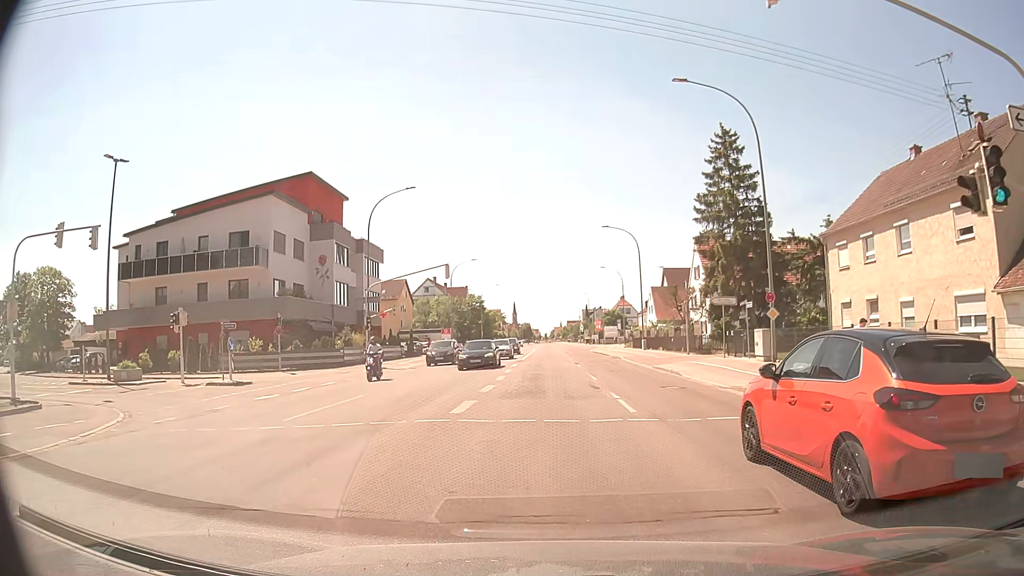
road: tertiary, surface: asphalt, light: Day
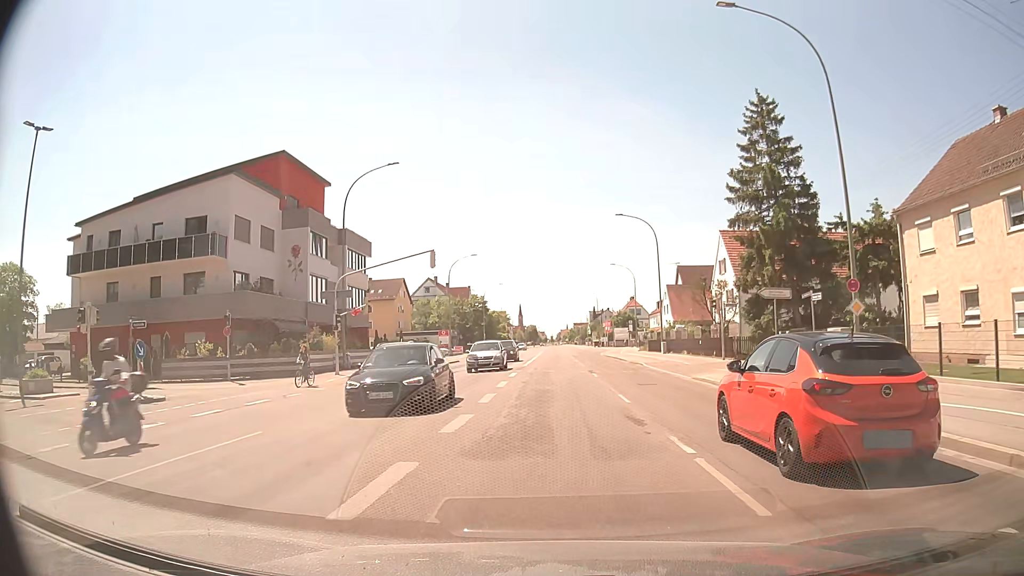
(0.0, +7.6) m; 0°
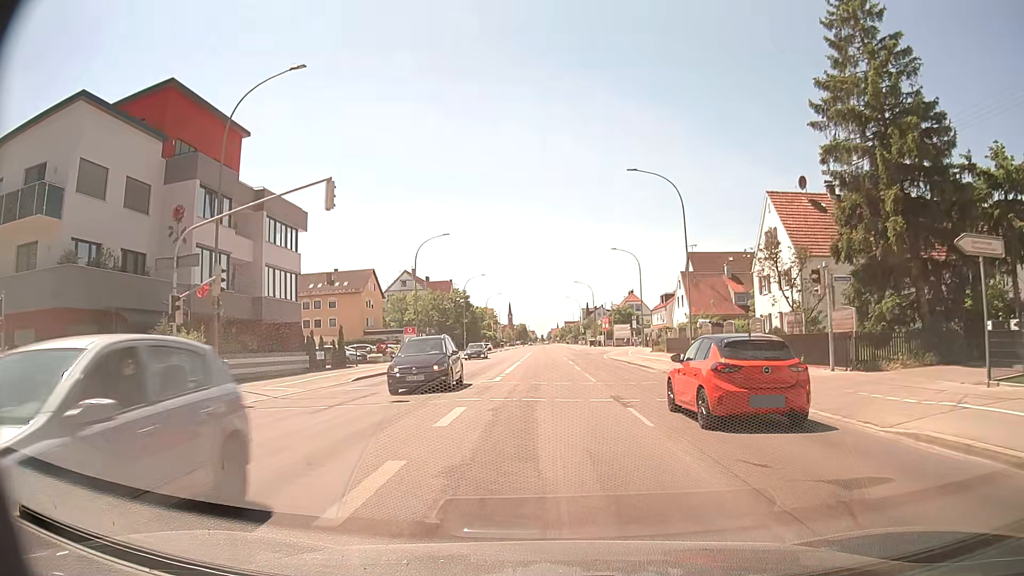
(0.0, +15.6) m; +1°
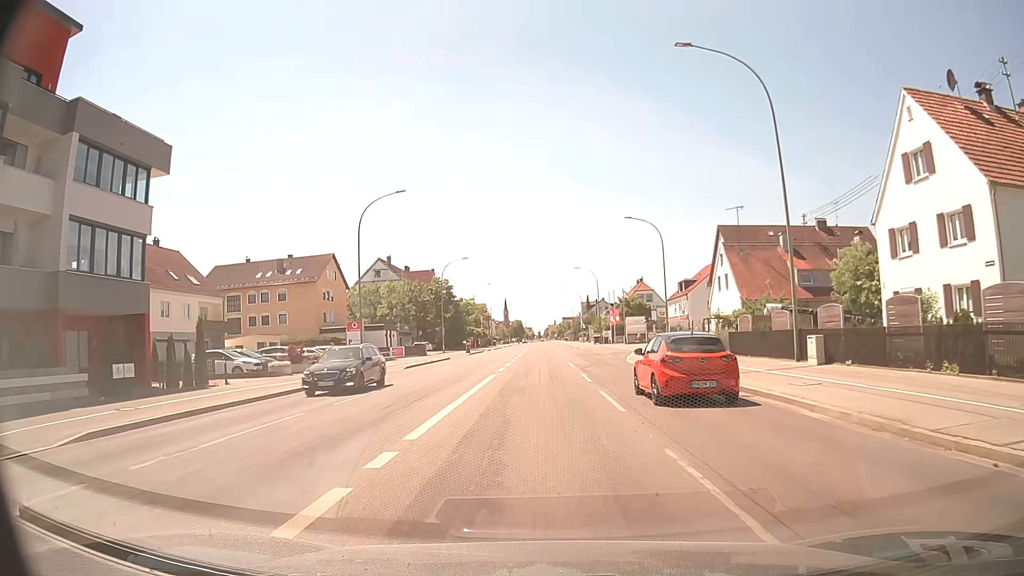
(0.0, +19.2) m; 0°
(0, +10) (0, +20) (0, +30) (0, +40) (0, +50) (0, +60) (-1, +70) (-1, +80) (-1, +90) (-3, +99) m
